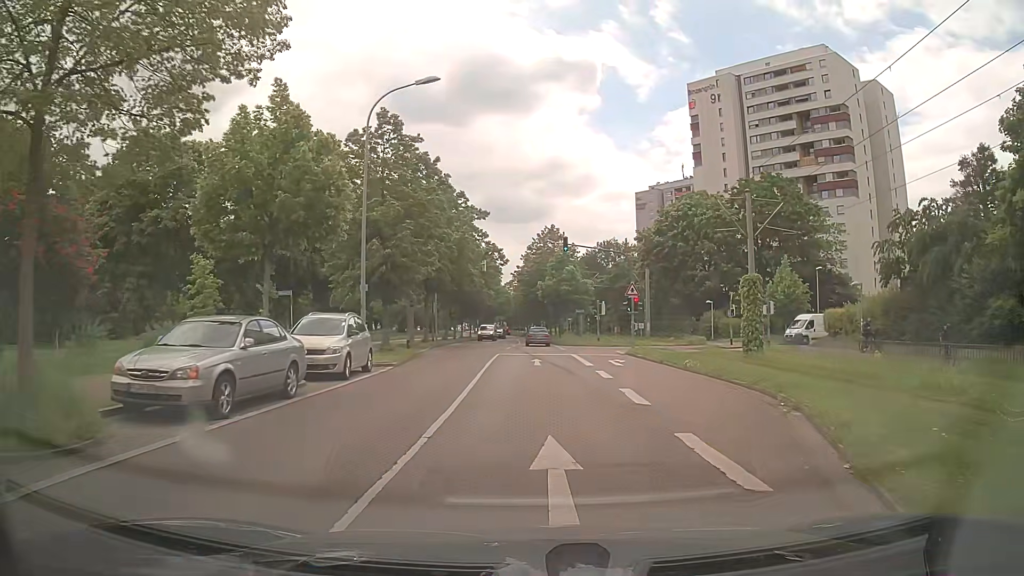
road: residential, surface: asphalt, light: Day
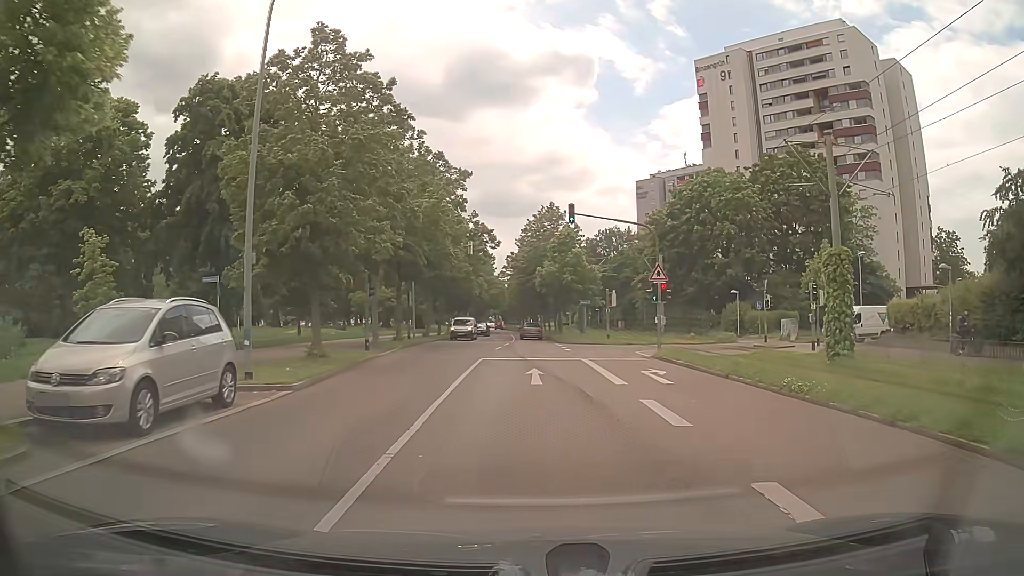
(+0.1, +8.9) m; 0°
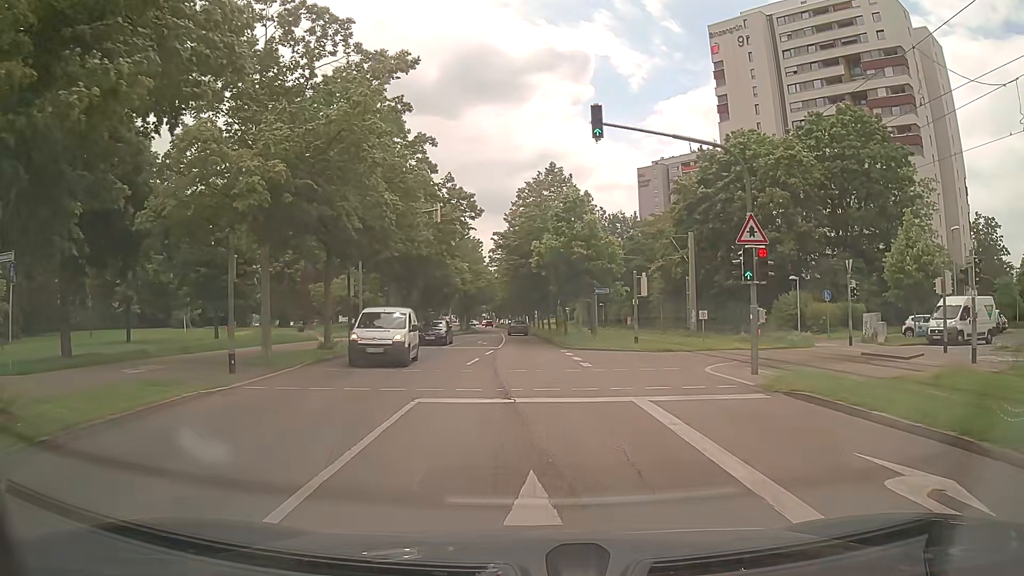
(+0.2, +13.3) m; +2°
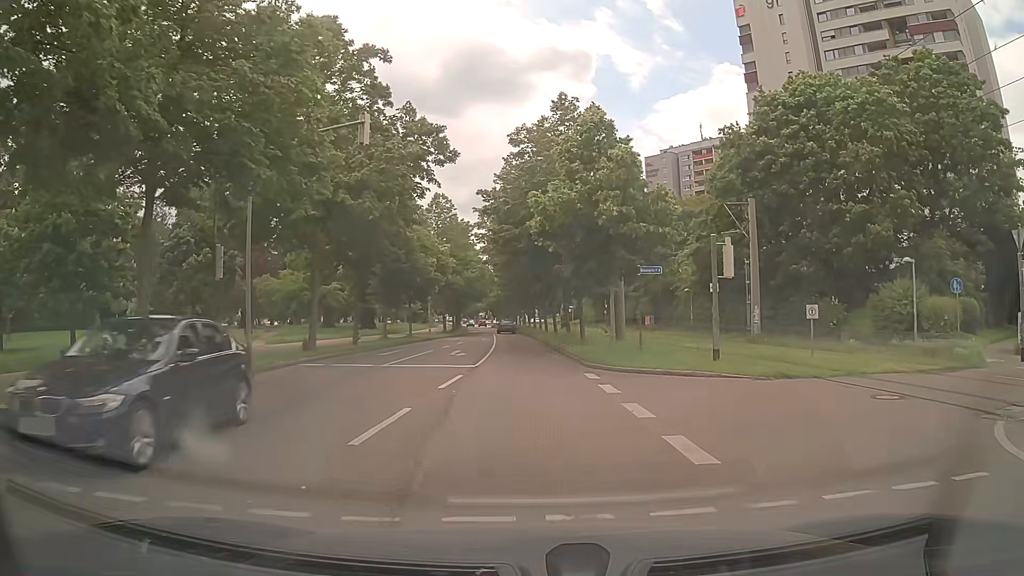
(-0.1, +13.4) m; -1°
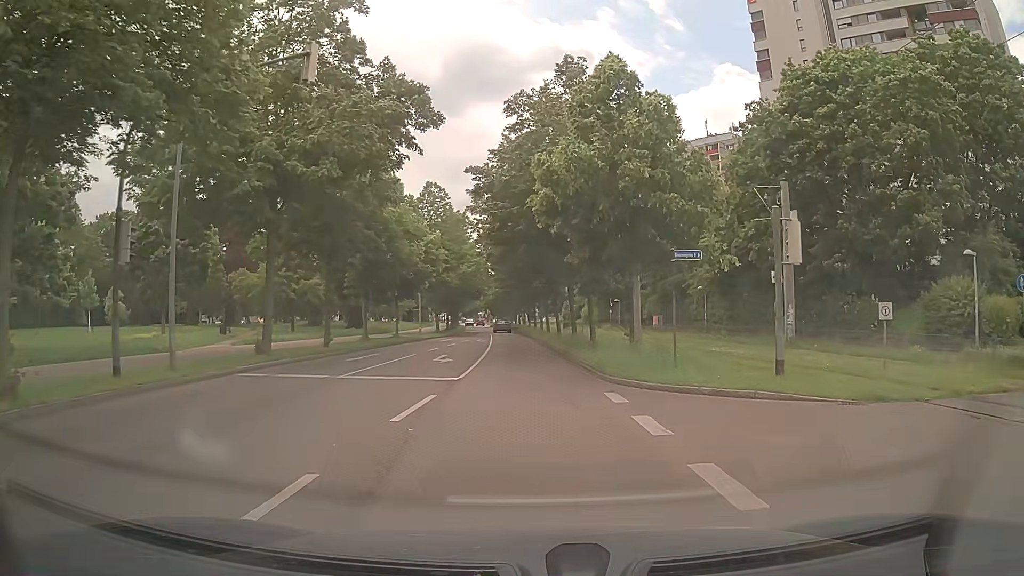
(0.0, +4.6) m; -1°
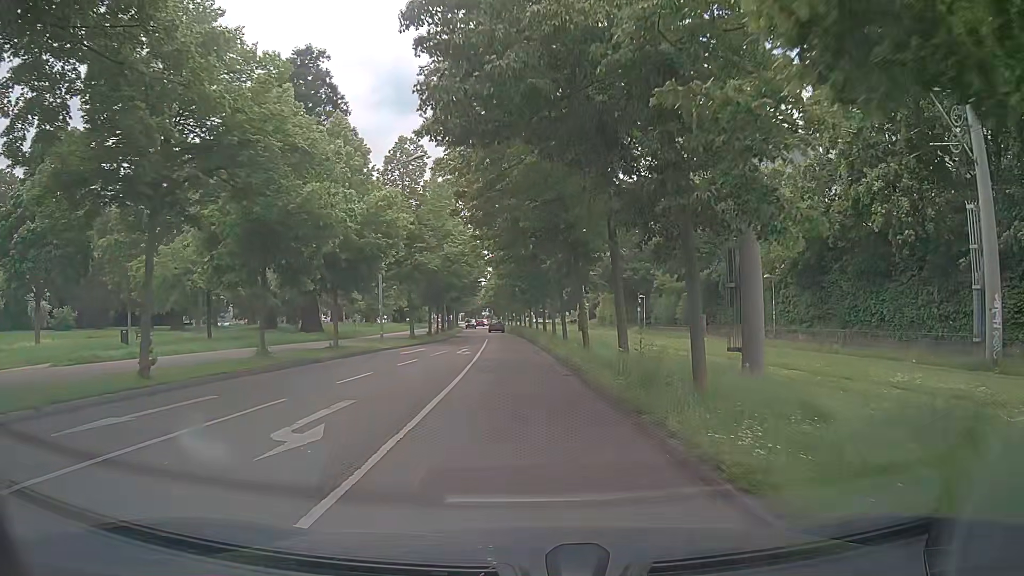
(+0.1, +14.2) m; -1°
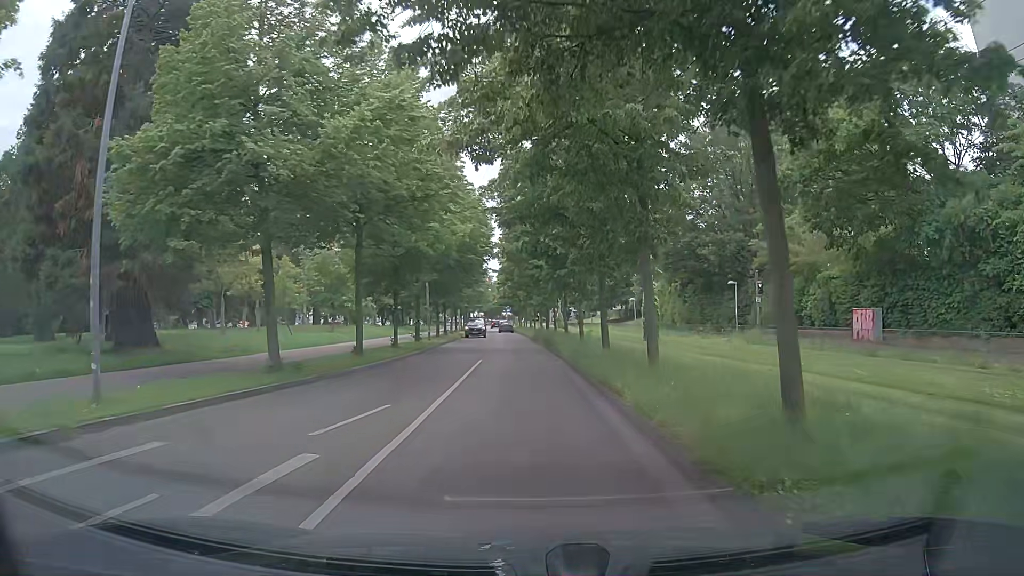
(-0.2, +24.4) m; -2°
